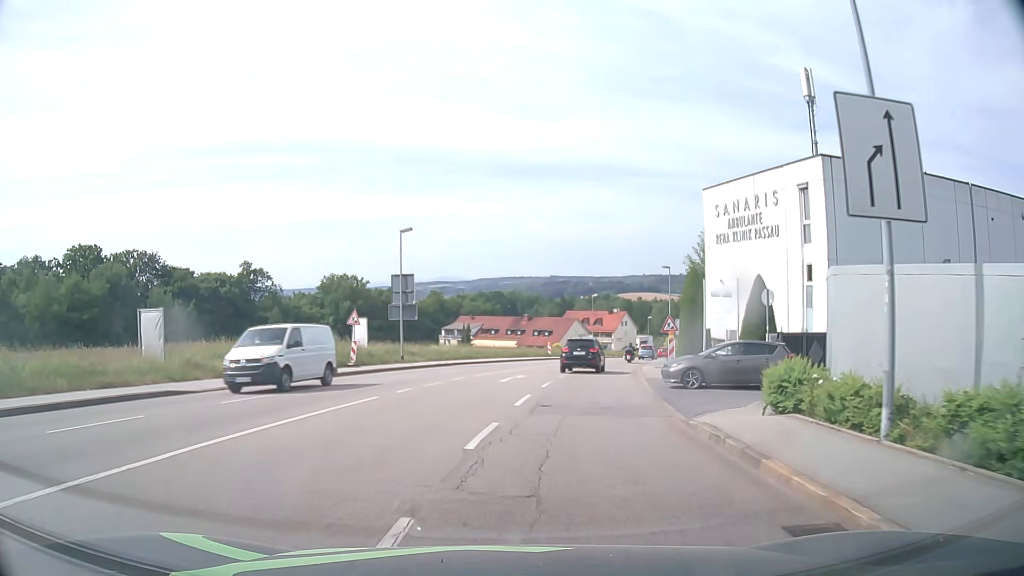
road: tertiary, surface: asphalt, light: Day
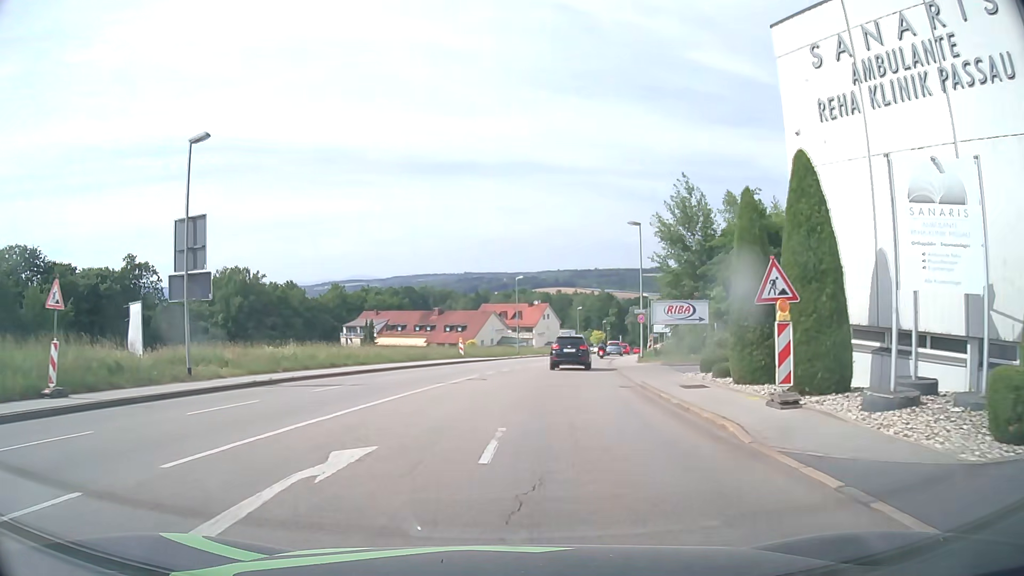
(+1.3, +19.5) m; +7°
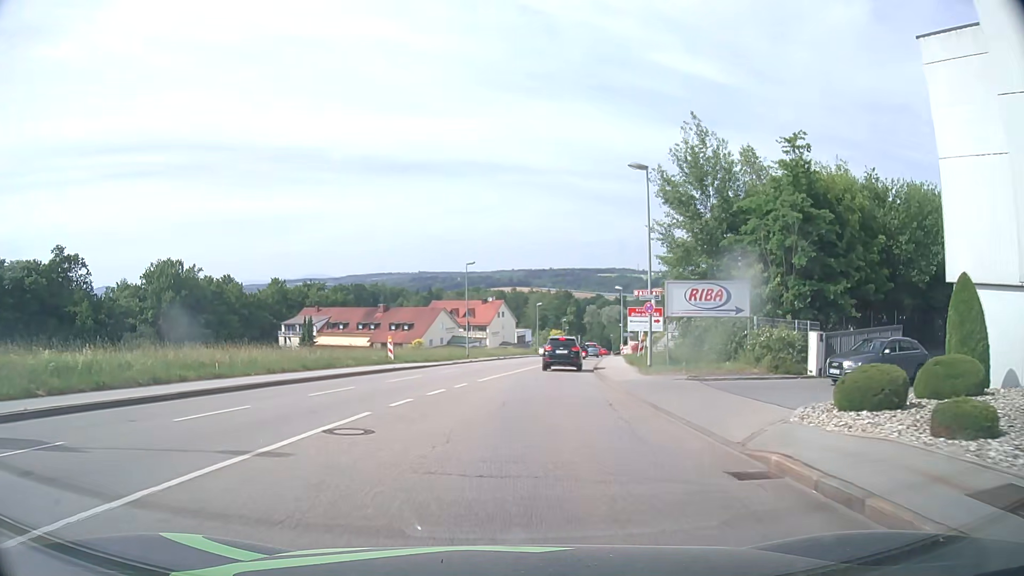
(+0.5, +13.2) m; +4°
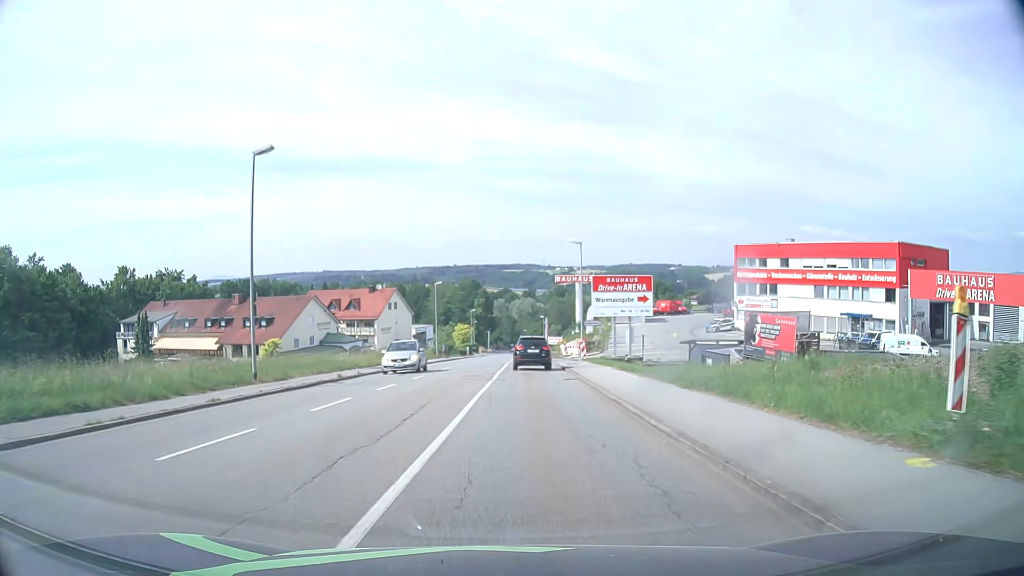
(+2.1, +34.0) m; +9°
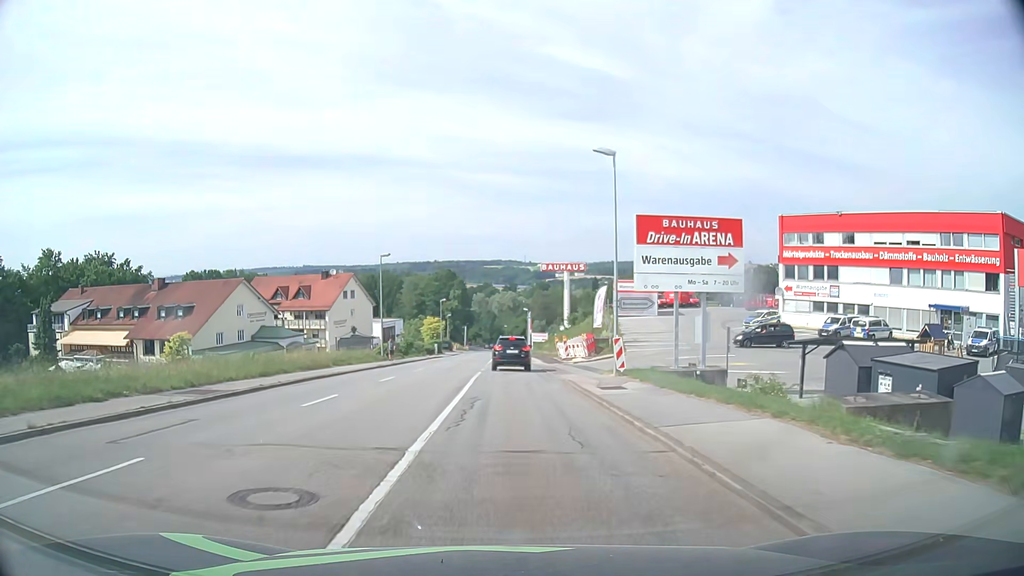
(+0.4, +21.2) m; +2°
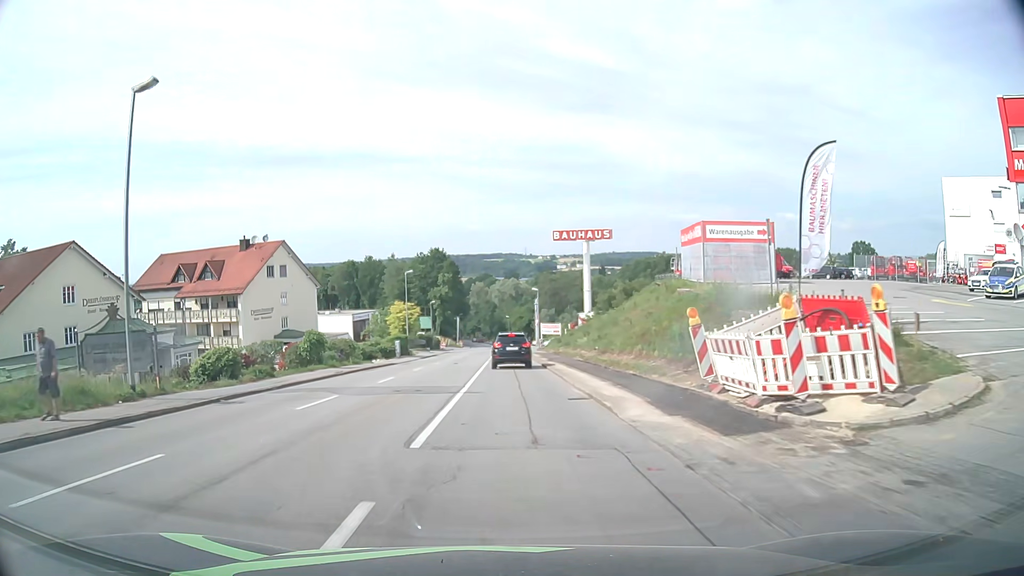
(-0.1, +36.1) m; 0°
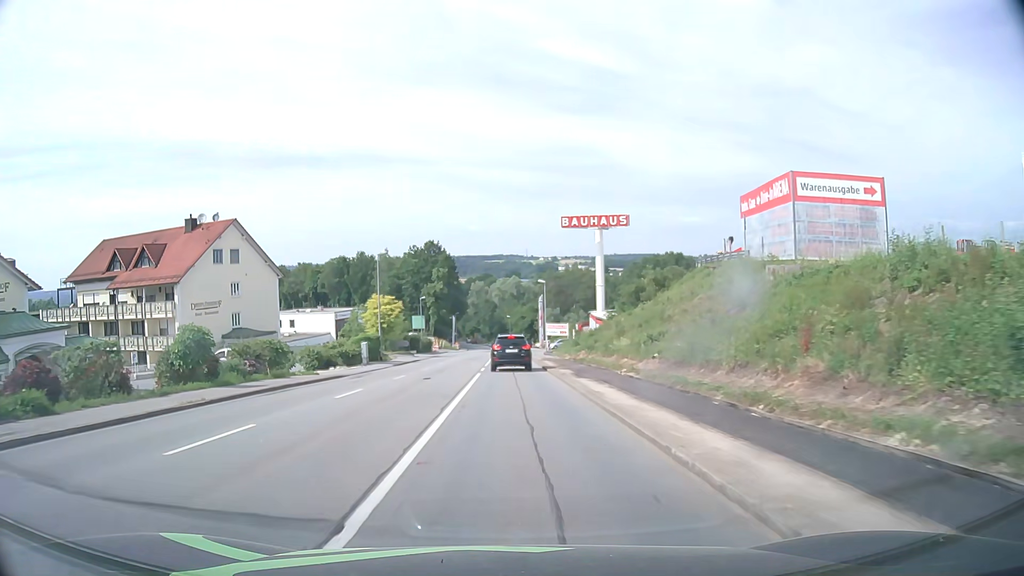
(0.0, +14.7) m; 0°
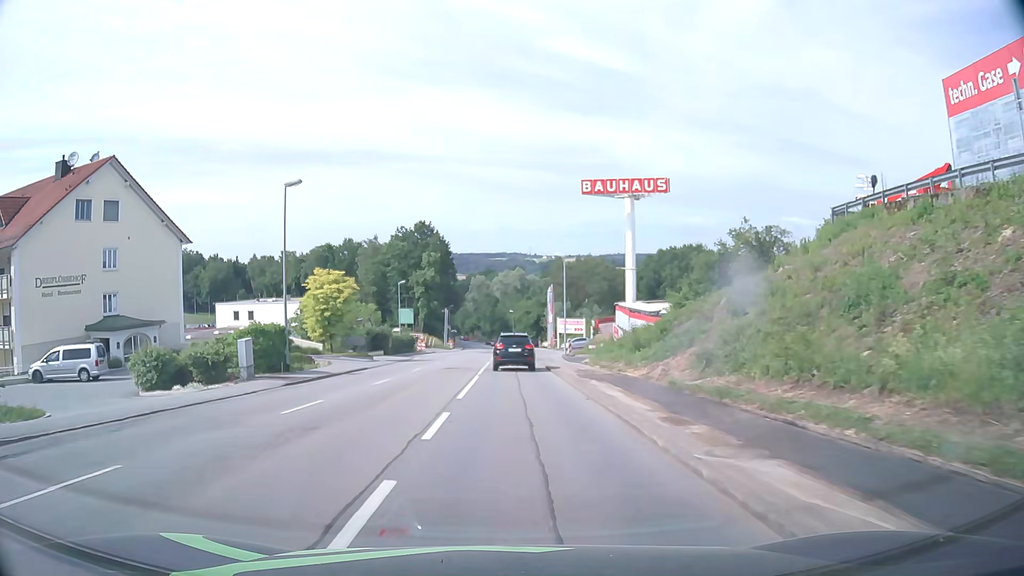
(0.0, +22.4) m; 0°
(0, +10) (0, +20) (0, +30) (0, +40) (0, +50) (0, +60) (0, +70) (0, +80) (0, +90) (0, +100) m
